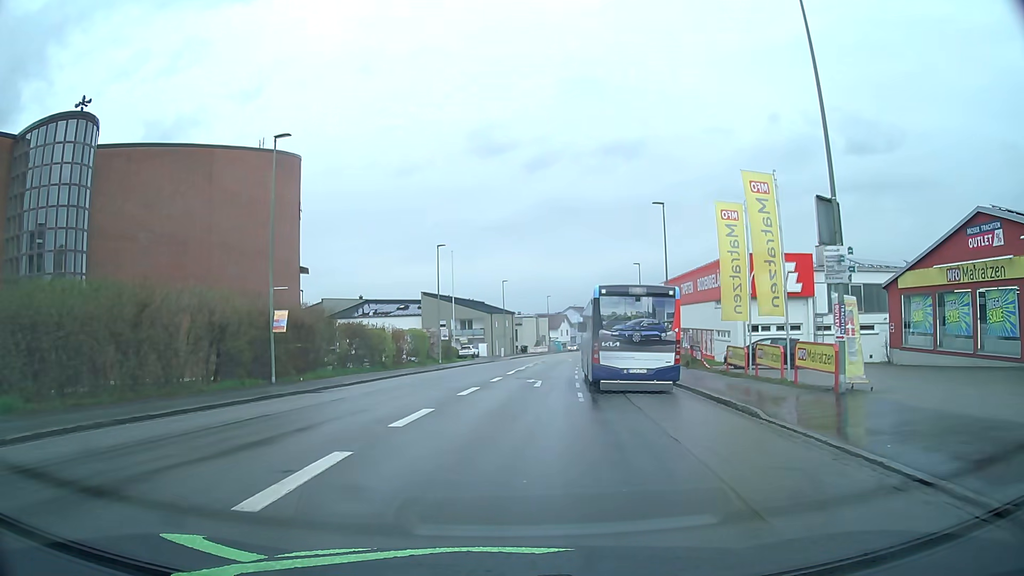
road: tertiary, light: Day
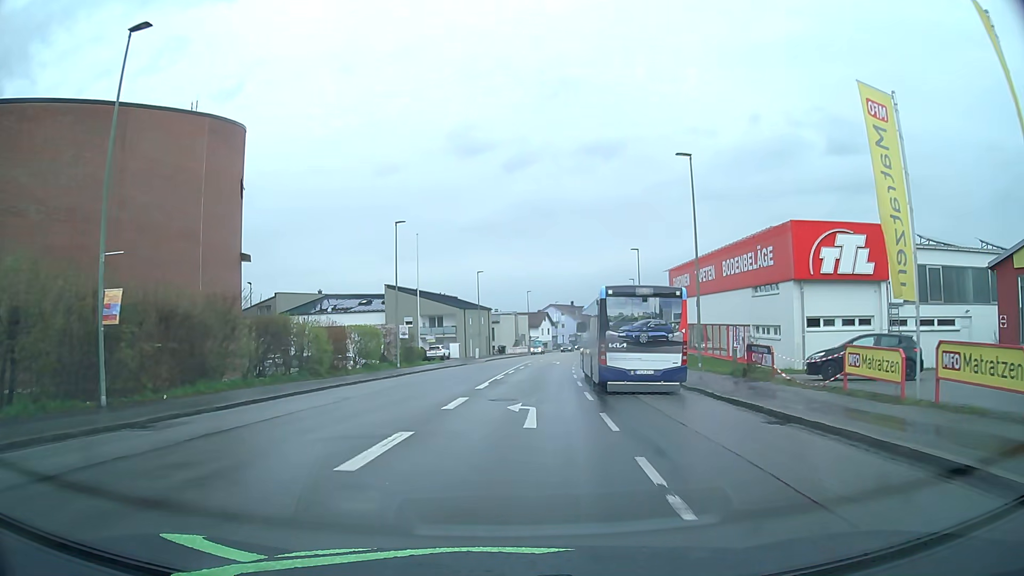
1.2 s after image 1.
(+0.2, +11.6) m; +2°
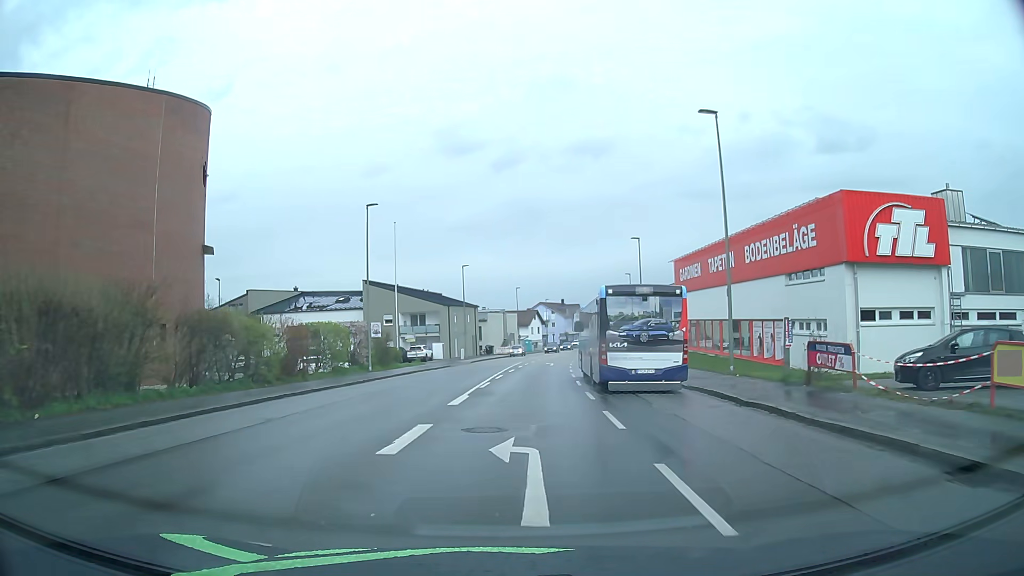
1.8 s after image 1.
(+0.1, +6.1) m; +1°
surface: asphalt
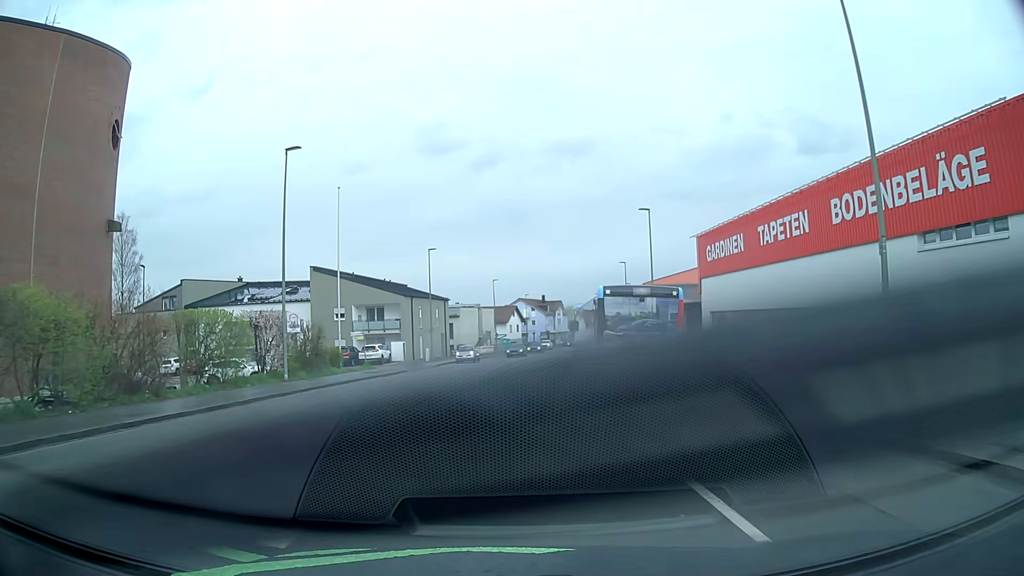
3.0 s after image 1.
(+0.2, +12.5) m; +2°
(0, +10) (+1, +20) (+1, +30) (+2, +40) (+3, +50) (+4, +60) (+5, +70) (+7, +80) (+8, +89) (+10, +99) m
